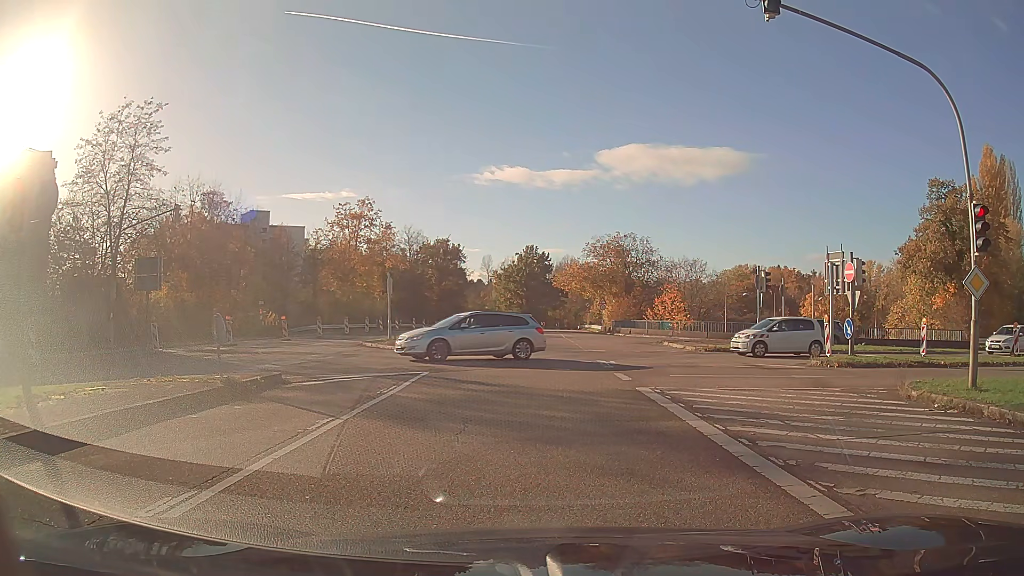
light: Day
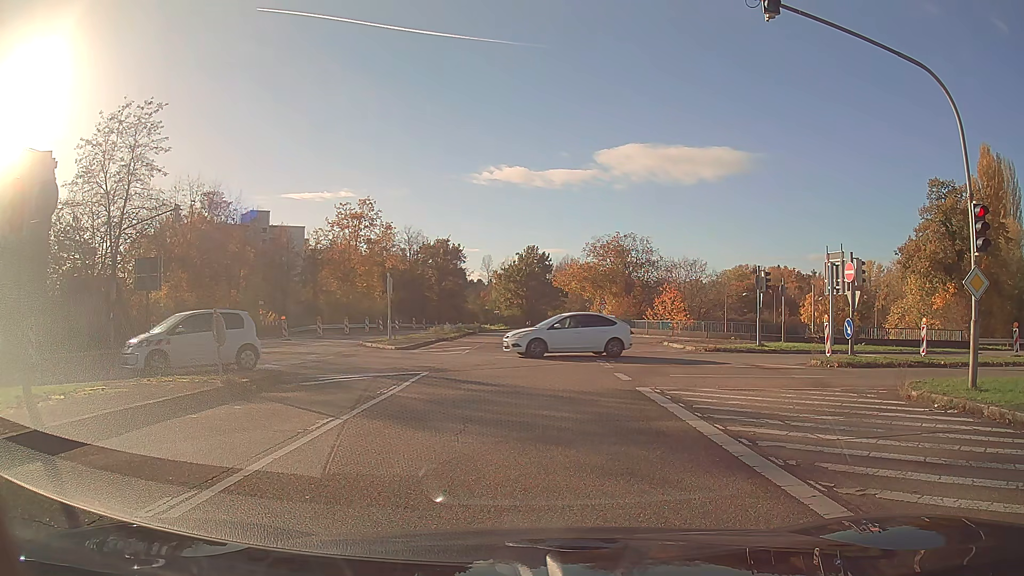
(0.0, 0.0) m; 0°
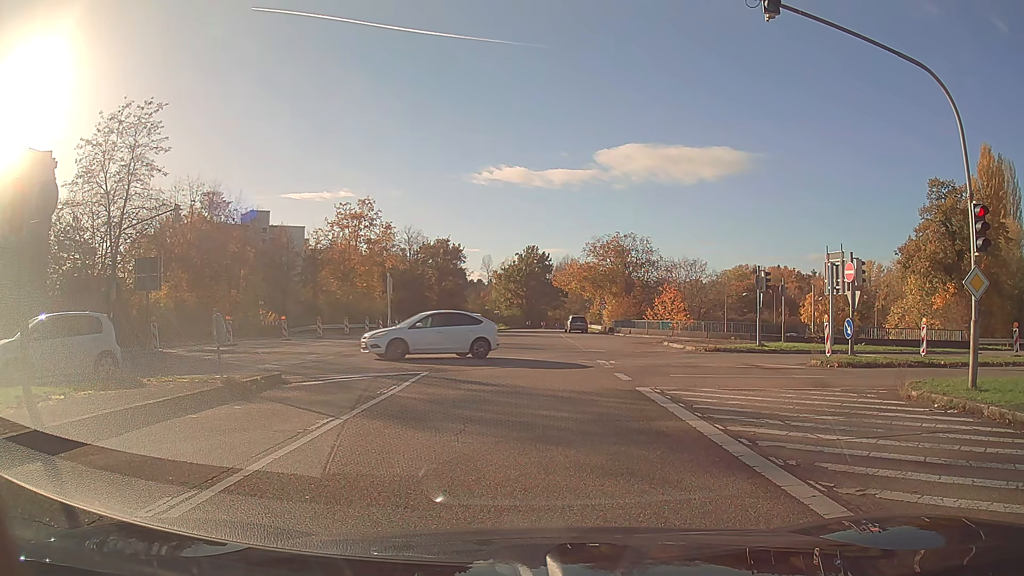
(0.0, 0.0) m; 0°
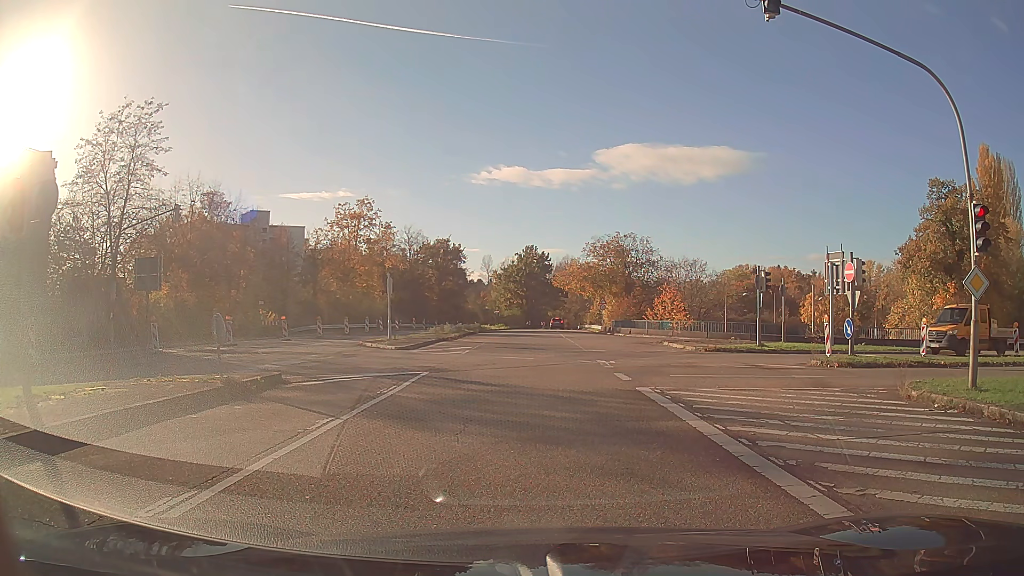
(0.0, 0.0) m; 0°
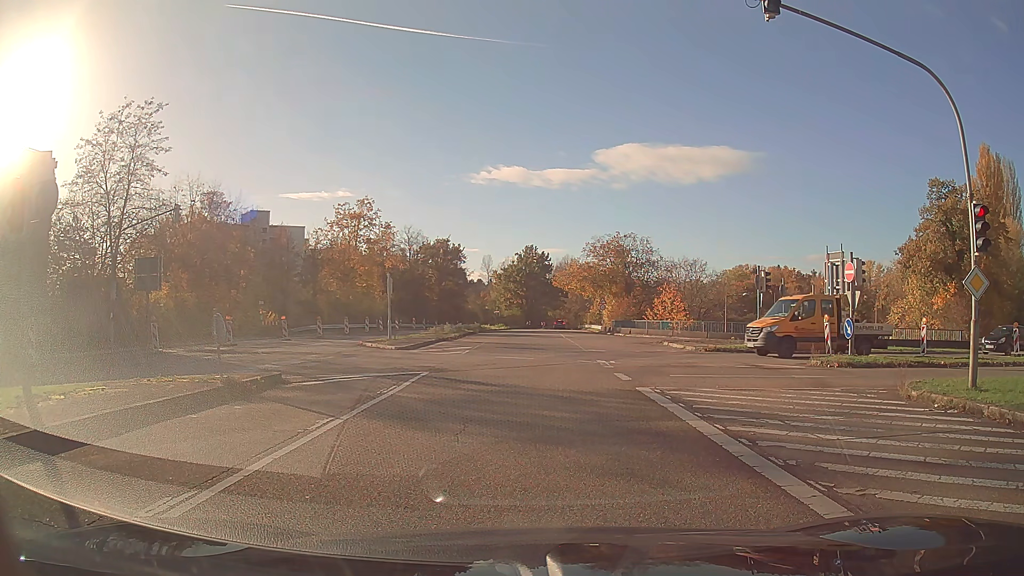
(0.0, 0.0) m; 0°
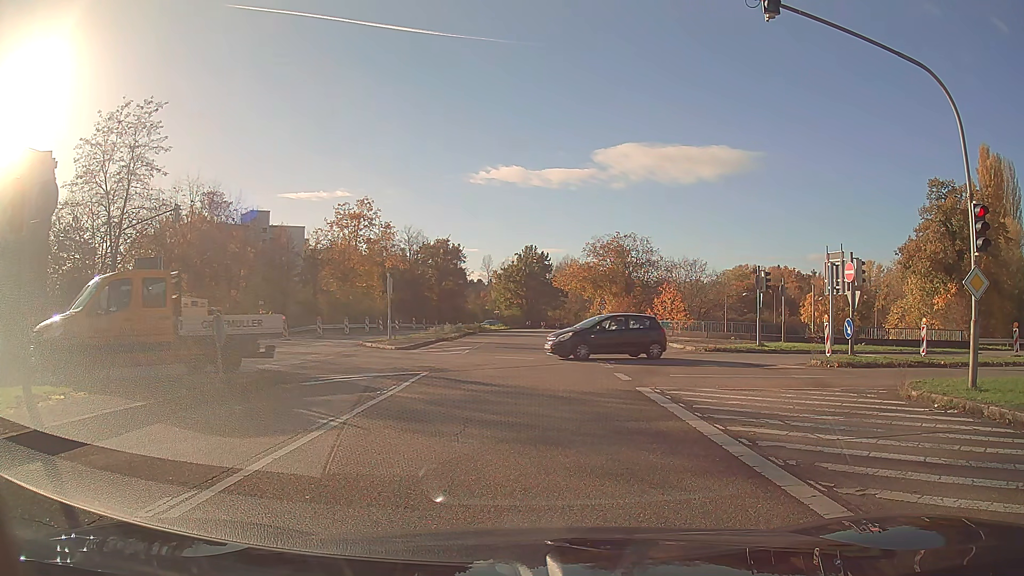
(0.0, 0.0) m; 0°
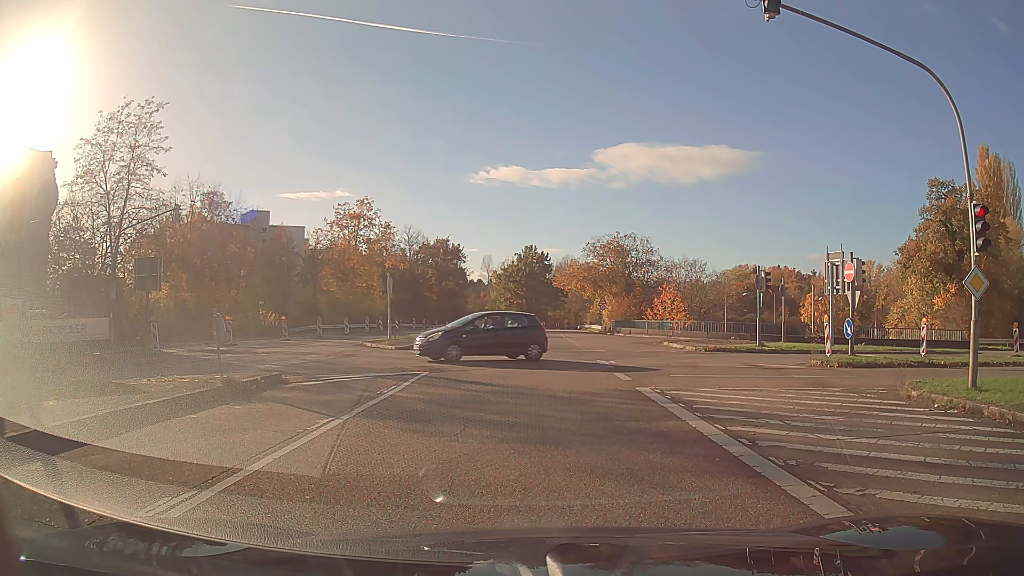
(0.0, 0.0) m; 0°
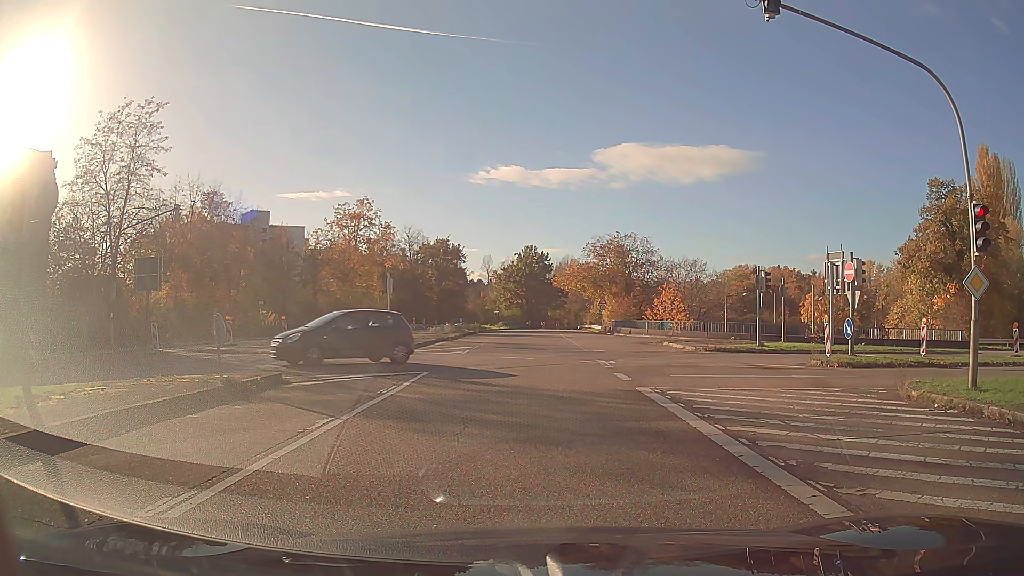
(0.0, 0.0) m; 0°
